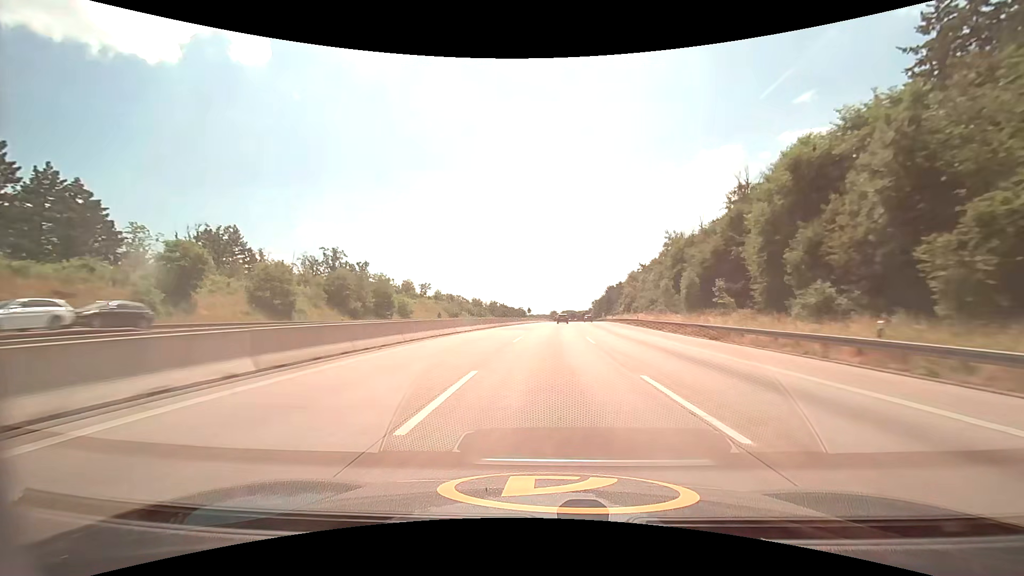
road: motorway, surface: asphalt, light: Day
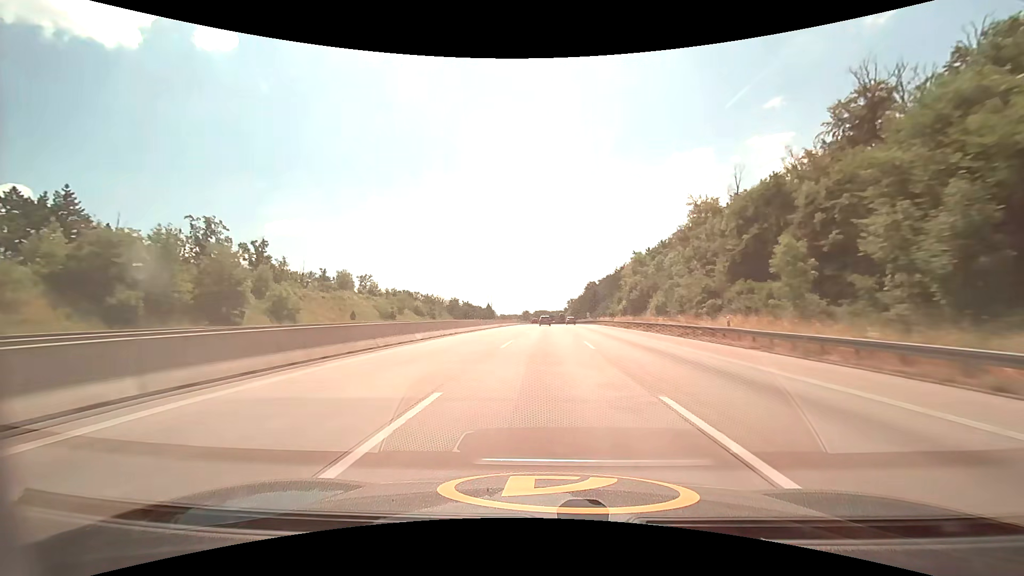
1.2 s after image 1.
(+1.1, +38.7) m; +3°
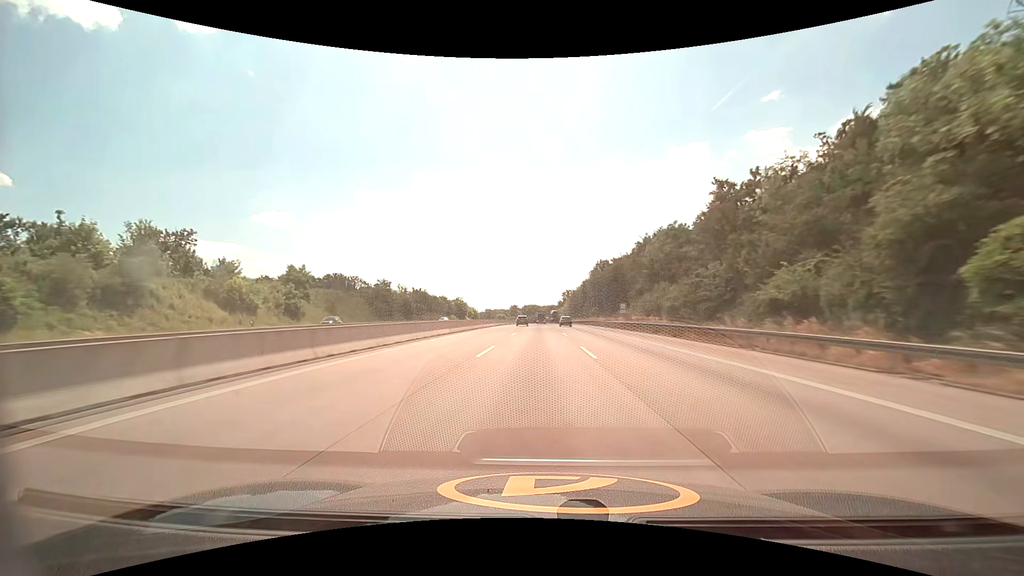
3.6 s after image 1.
(+1.5, +76.6) m; +1°
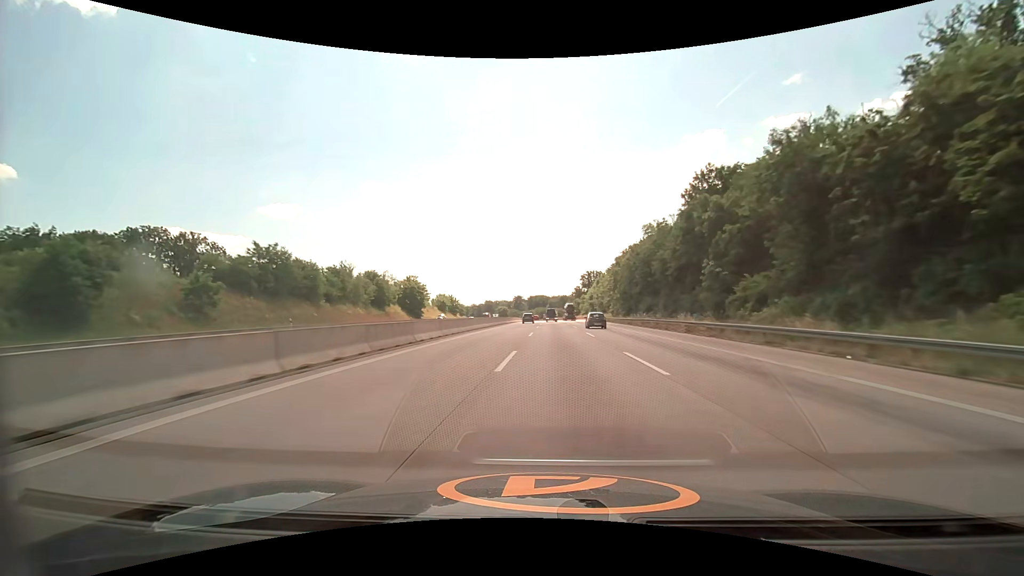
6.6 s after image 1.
(-1.1, +94.3) m; -1°
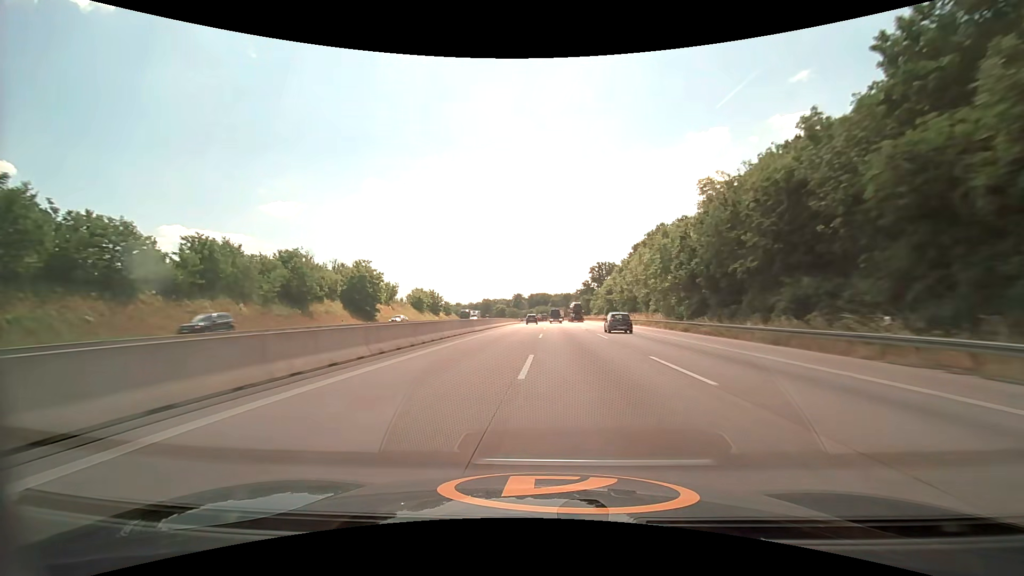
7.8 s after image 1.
(0.0, +37.1) m; 0°
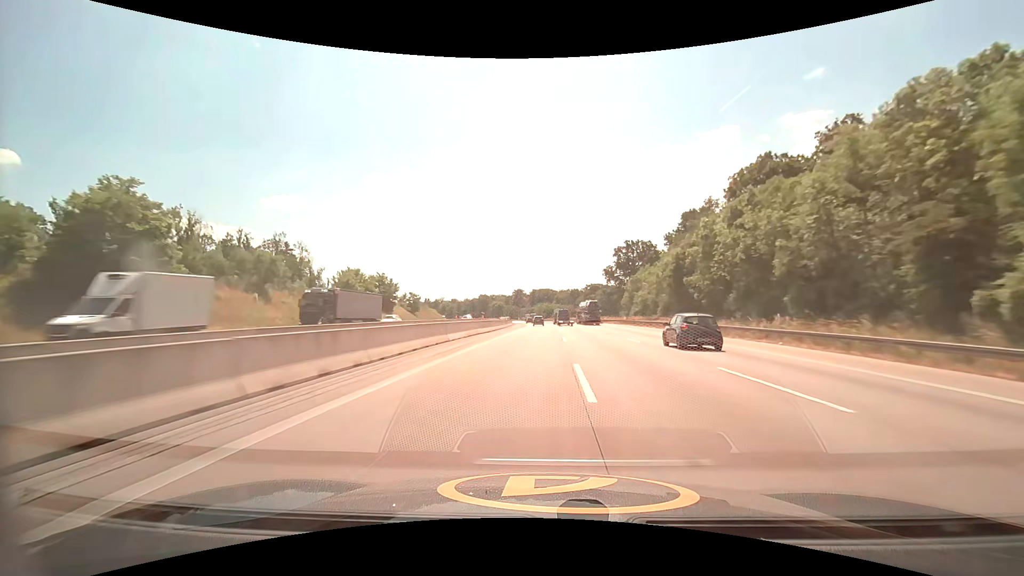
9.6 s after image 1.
(-0.2, +56.2) m; 0°
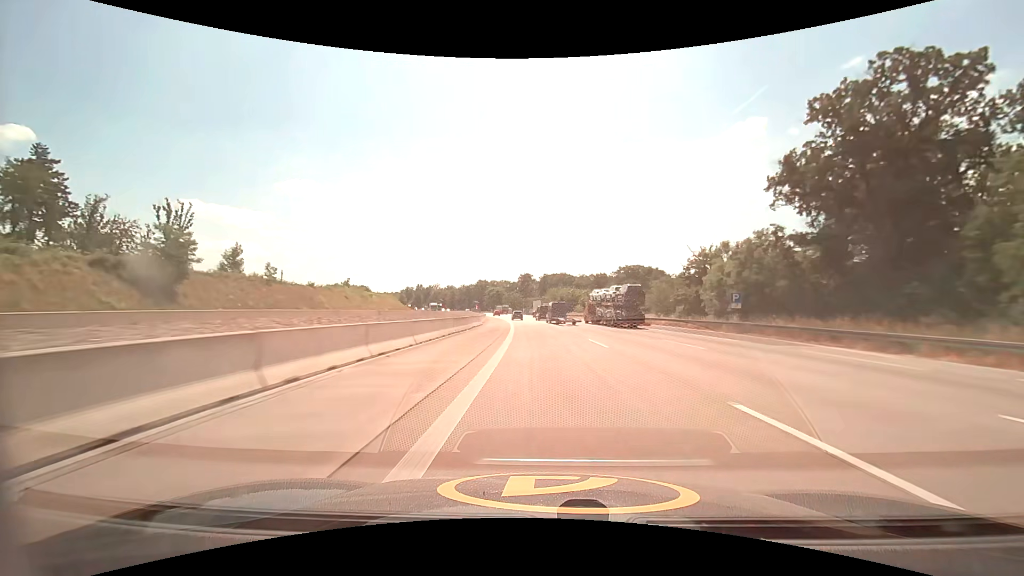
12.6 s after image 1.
(-1.1, +96.0) m; -1°
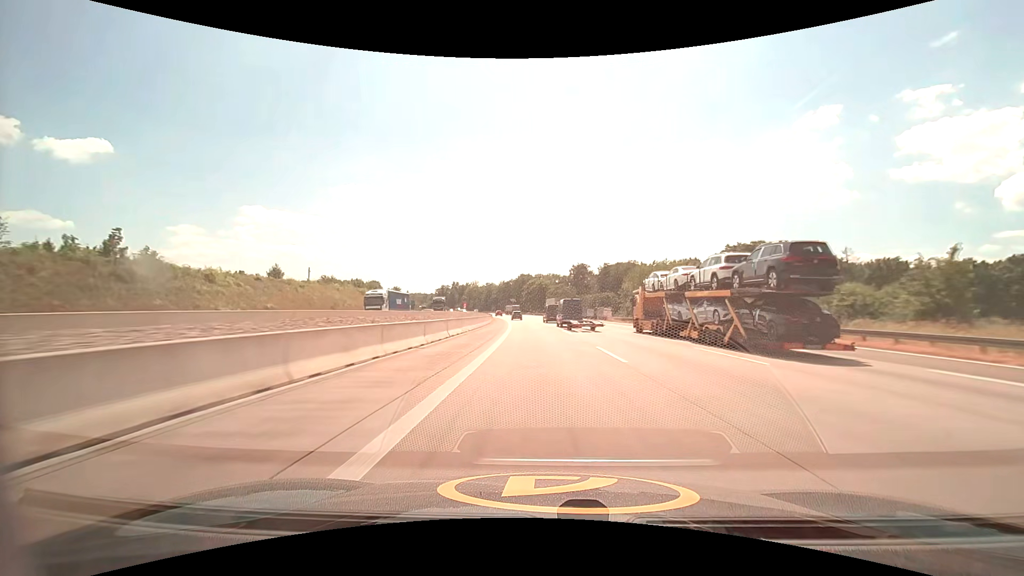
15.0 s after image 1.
(-3.4, +77.2) m; -6°
(0, +10) (0, +20) (-1, +30) (-1, +40) (-2, +50) (-2, +60) (-3, +70) (-4, +80) (-5, +90) (-6, +100) m
